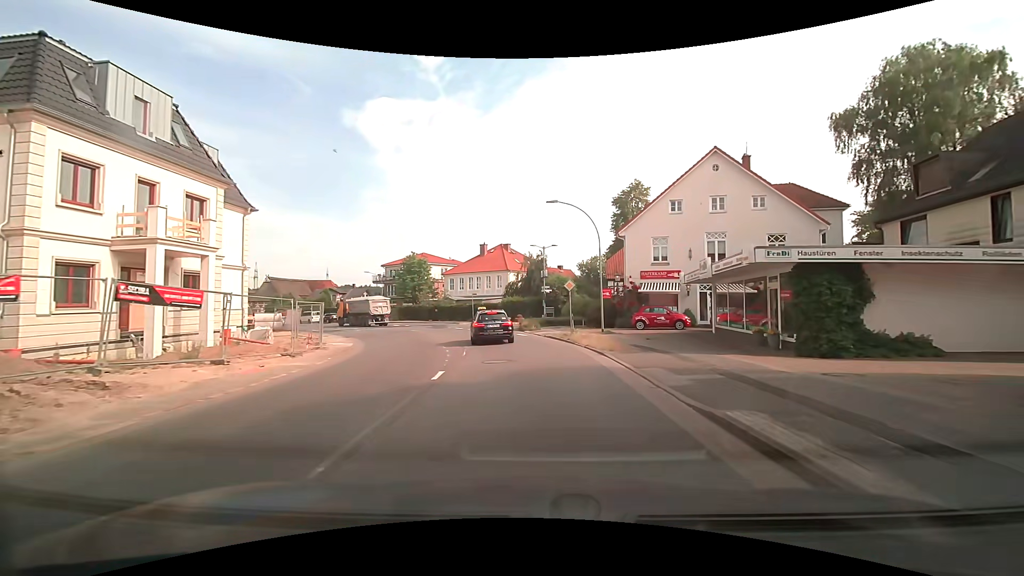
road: secondary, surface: asphalt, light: Day
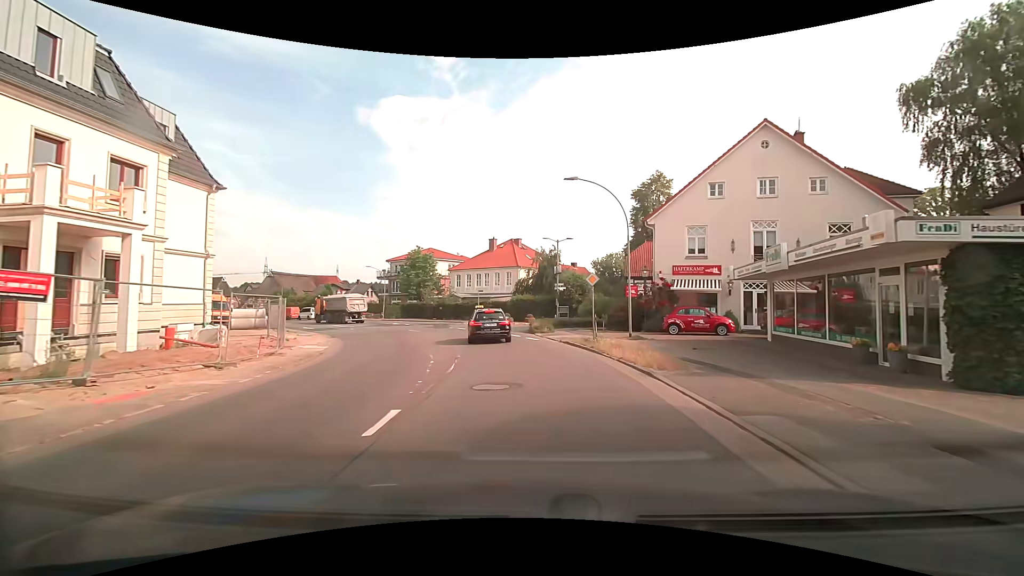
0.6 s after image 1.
(-0.1, +4.8) m; -1°
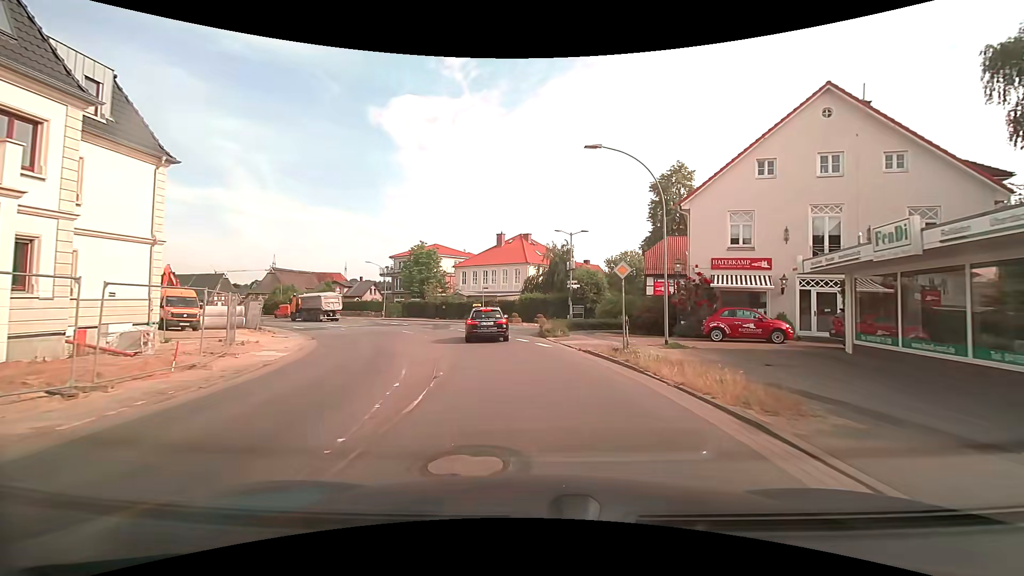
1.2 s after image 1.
(0.0, +4.6) m; -1°
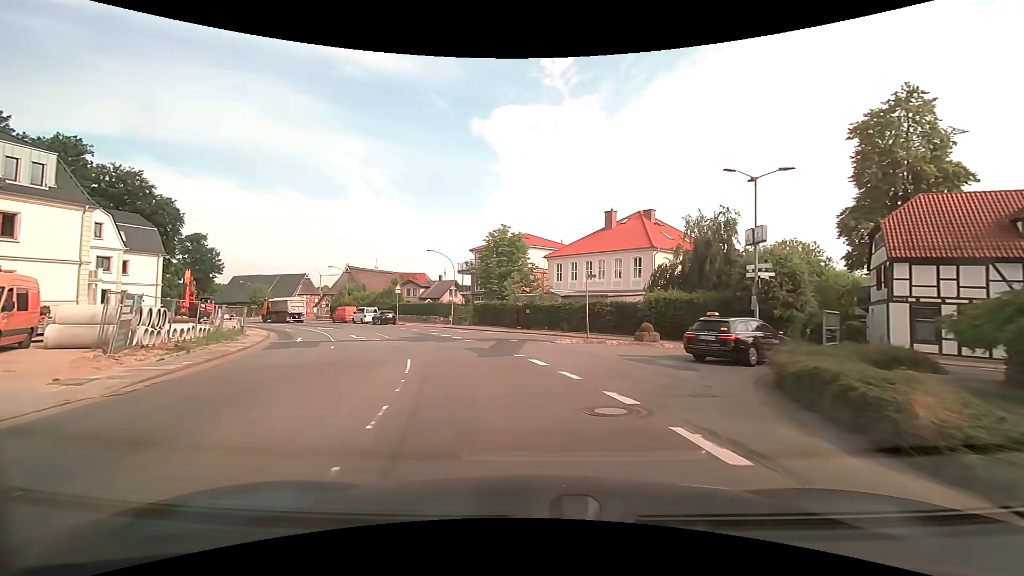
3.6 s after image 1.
(-1.6, +19.7) m; -12°
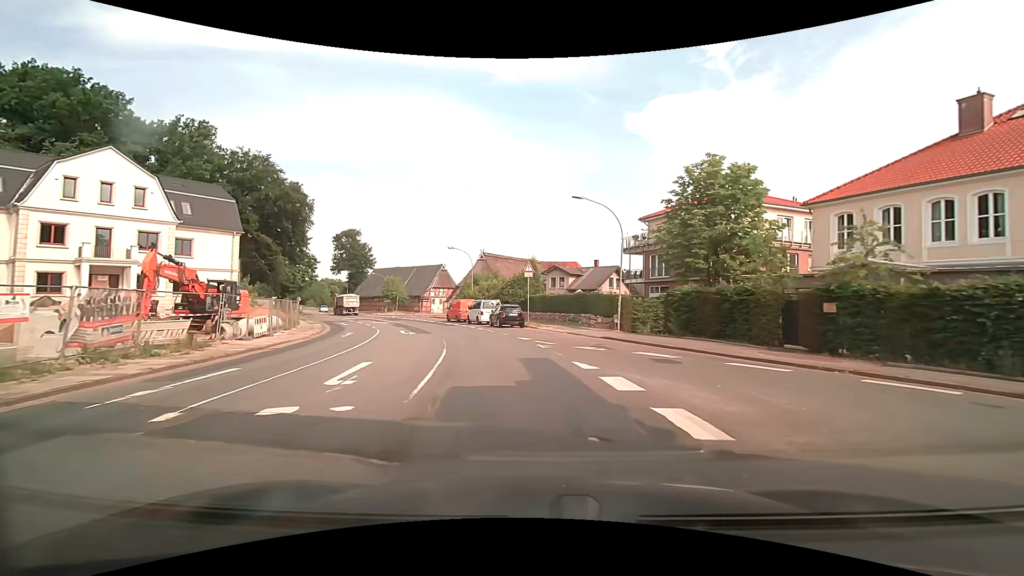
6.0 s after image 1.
(-3.7, +22.8) m; -17°
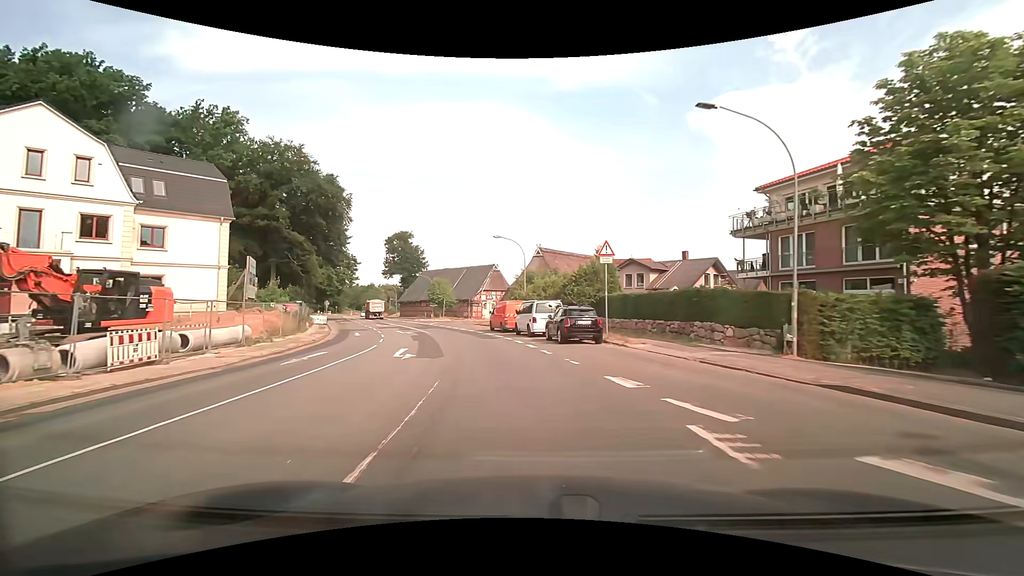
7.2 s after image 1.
(-0.7, +12.8) m; -7°
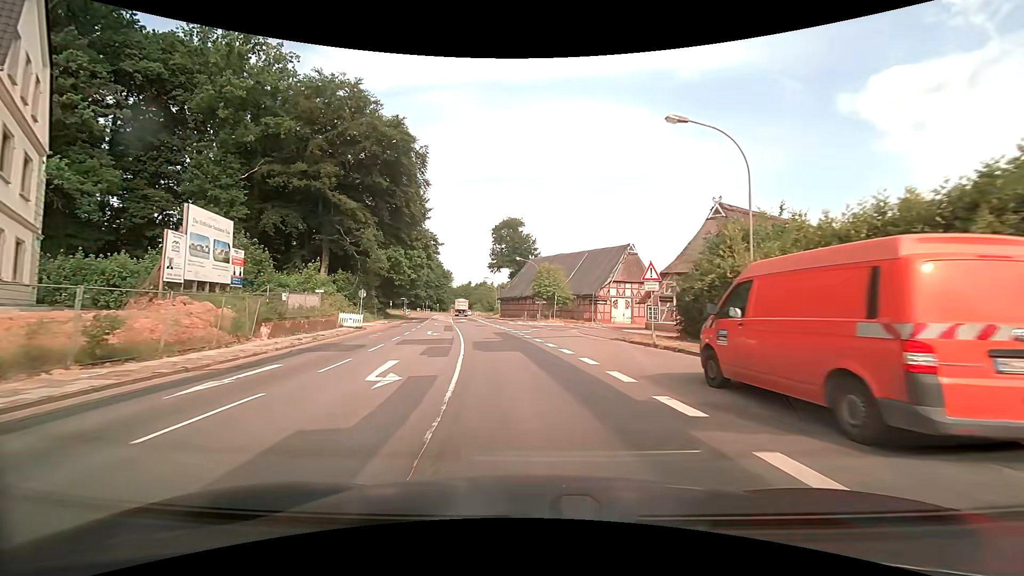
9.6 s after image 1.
(-3.6, +27.4) m; -13°
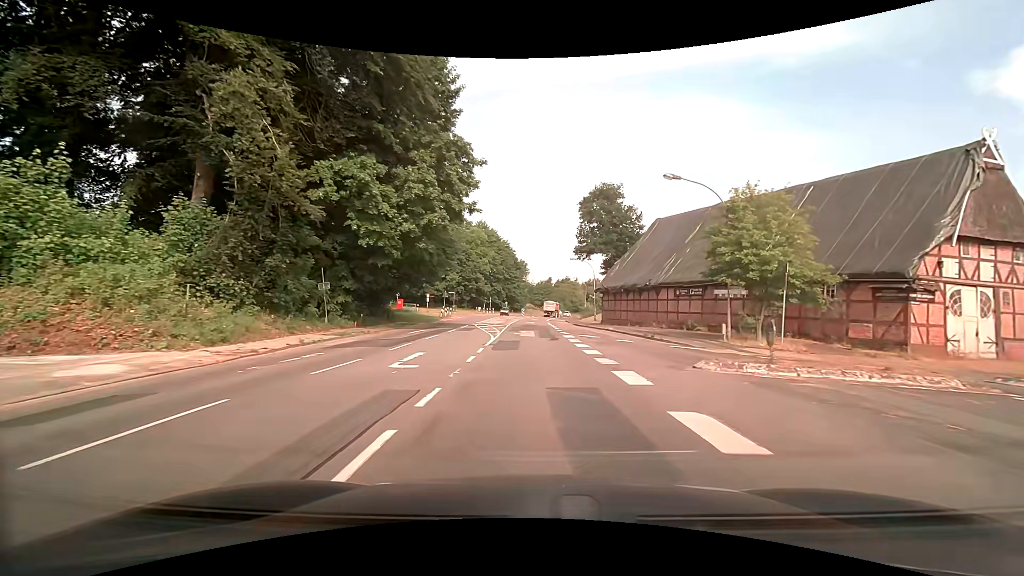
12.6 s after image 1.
(-4.2, +37.5) m; -10°
